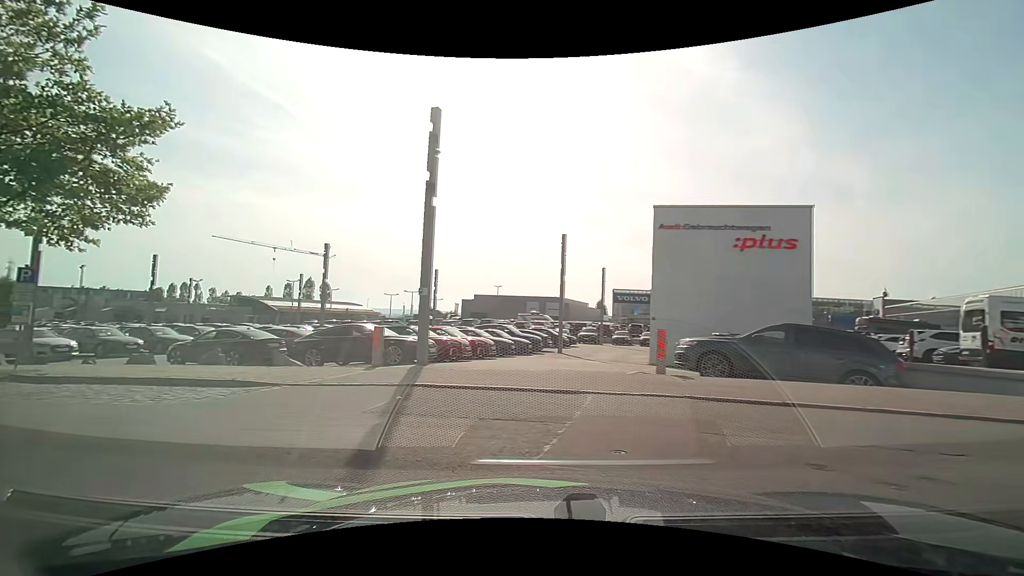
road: residential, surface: asphalt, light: Day
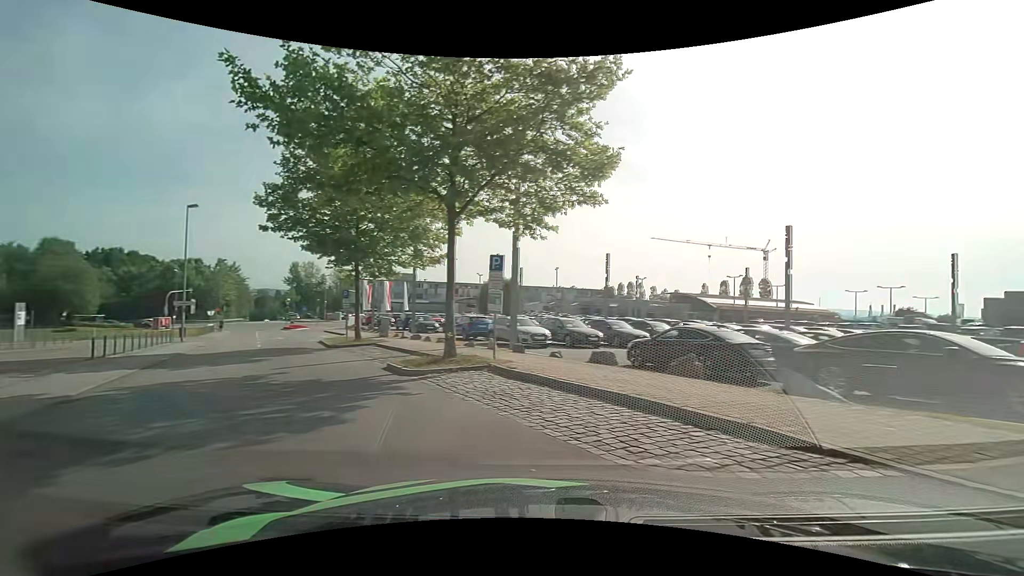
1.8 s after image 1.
(-2.3, +5.3) m; -46°
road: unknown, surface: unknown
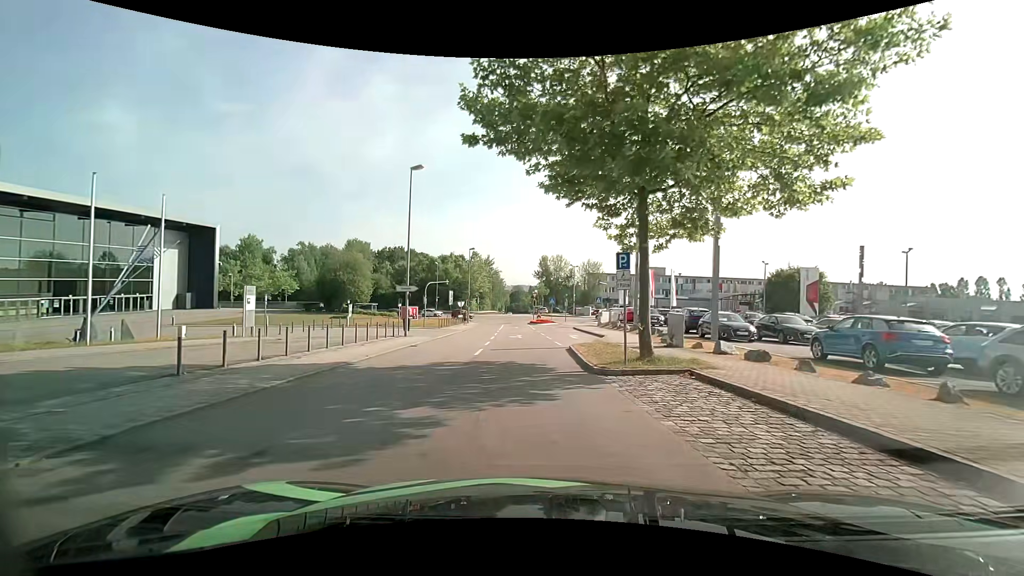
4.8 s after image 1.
(-5.2, +13.3) m; -29°
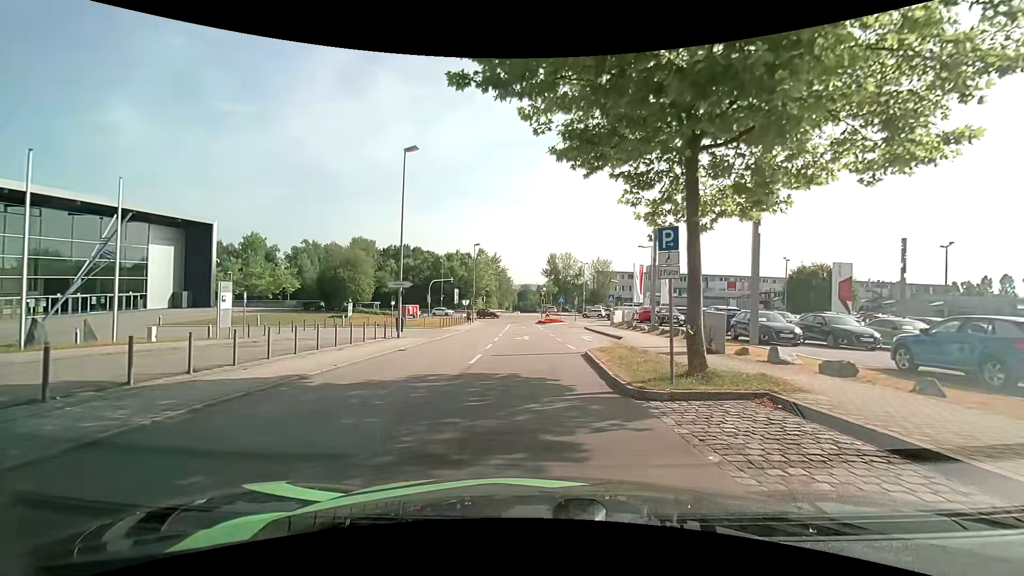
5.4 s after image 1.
(0.0, +3.3) m; -1°
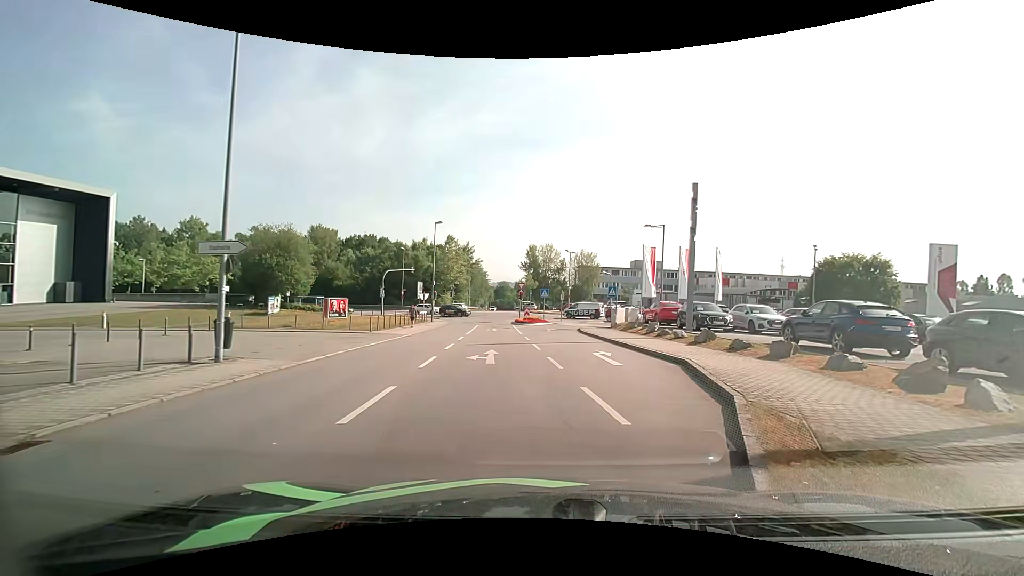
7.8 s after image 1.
(+0.1, +13.7) m; +3°
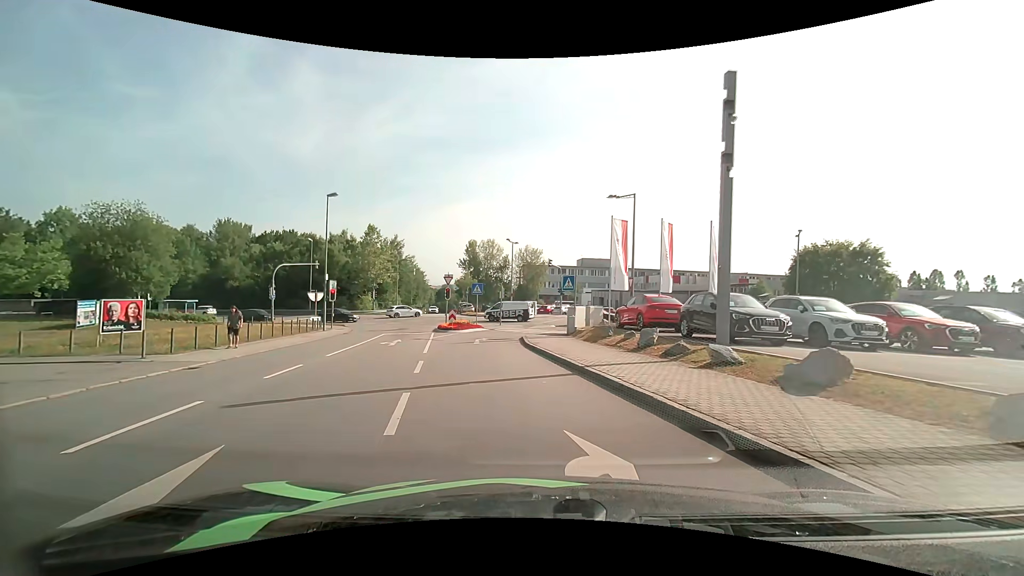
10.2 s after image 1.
(+0.9, +12.4) m; +6°
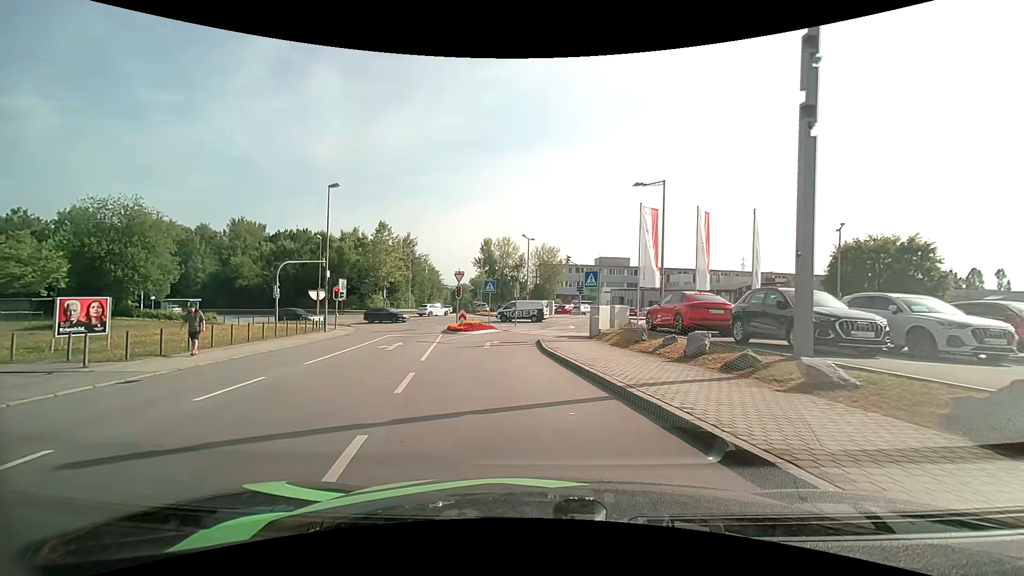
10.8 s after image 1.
(-0.1, +3.0) m; -2°
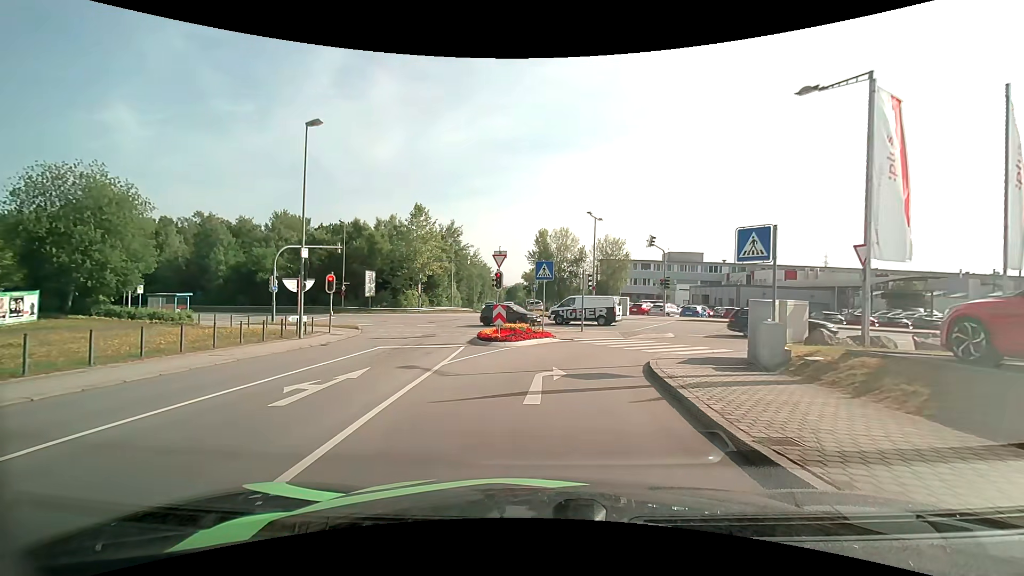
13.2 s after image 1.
(-1.0, +12.3) m; -7°
(0, +10) (+3, +19) (+12, +24) (+22, +22) (+31, +18) (+40, +14) (+49, +9) (+58, +6) (+68, +3) (+78, +2) m
